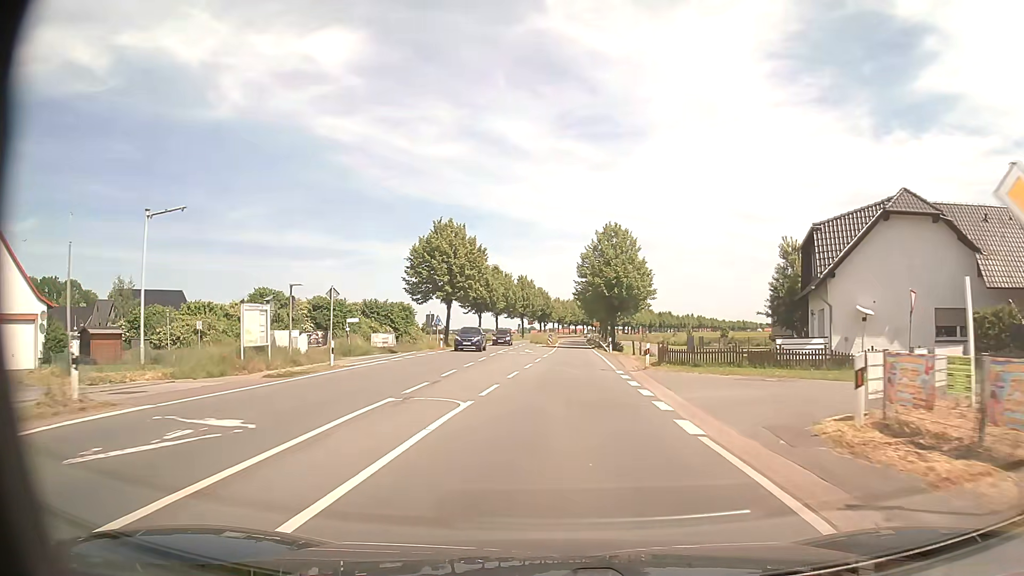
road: primary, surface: asphalt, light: Day
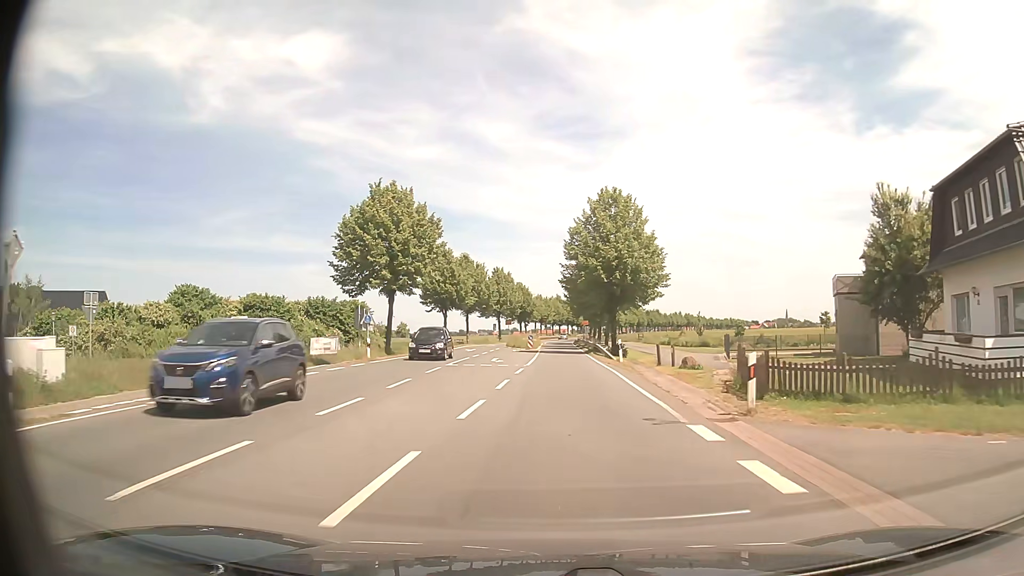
(+0.3, +15.9) m; +2°
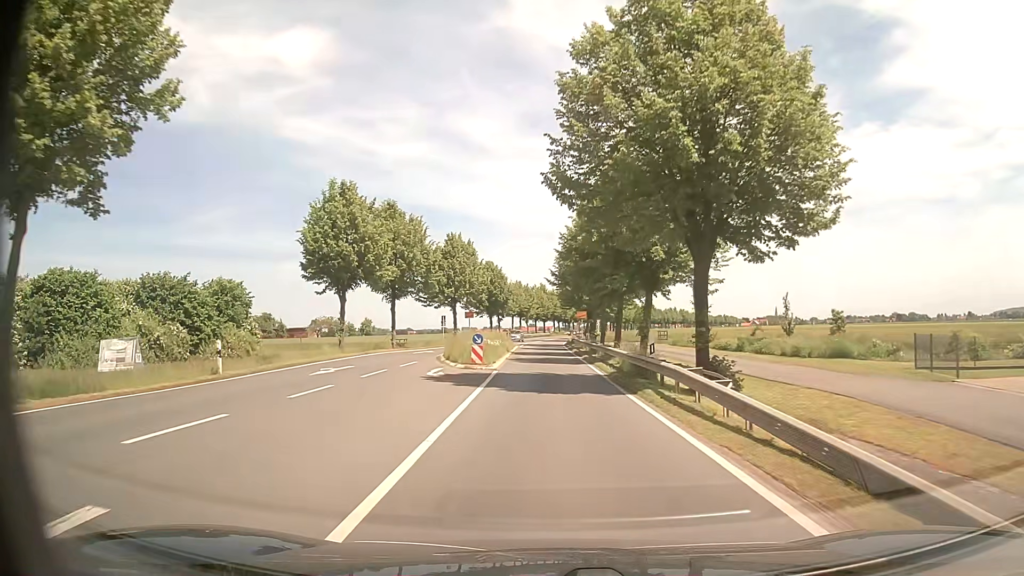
(+0.4, +32.1) m; +1°
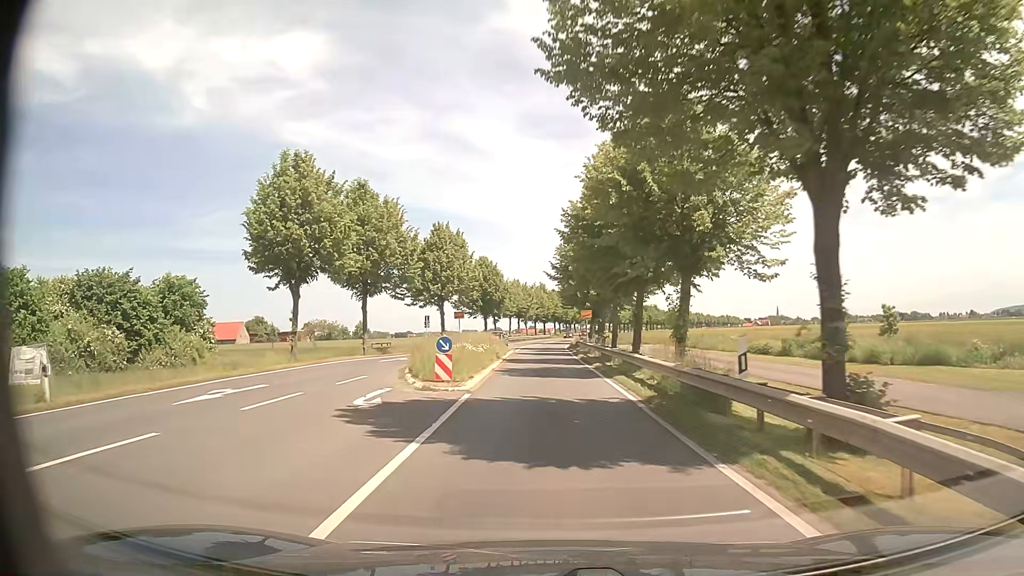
(0.0, +8.0) m; 0°
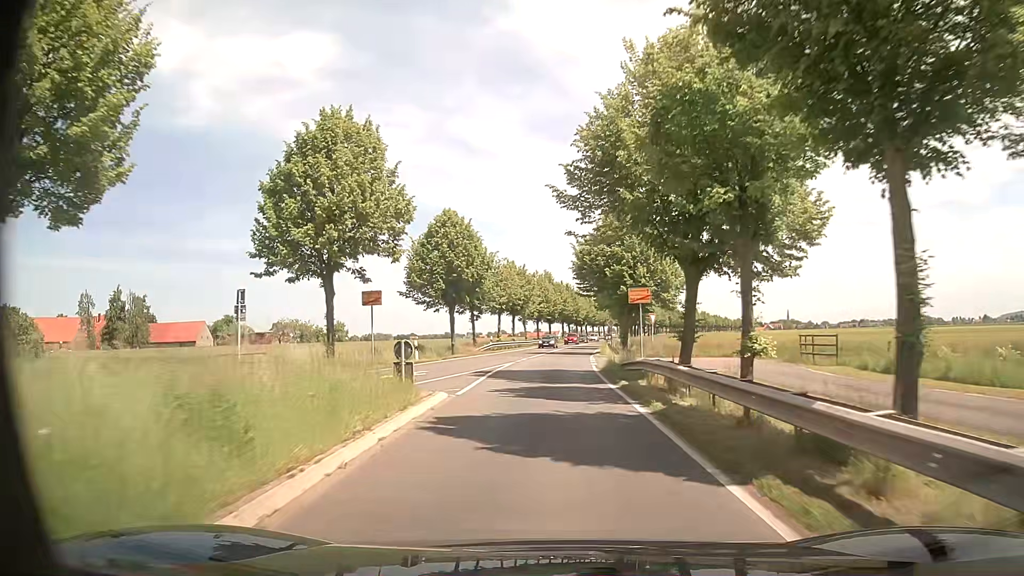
(-0.1, +32.0) m; -1°
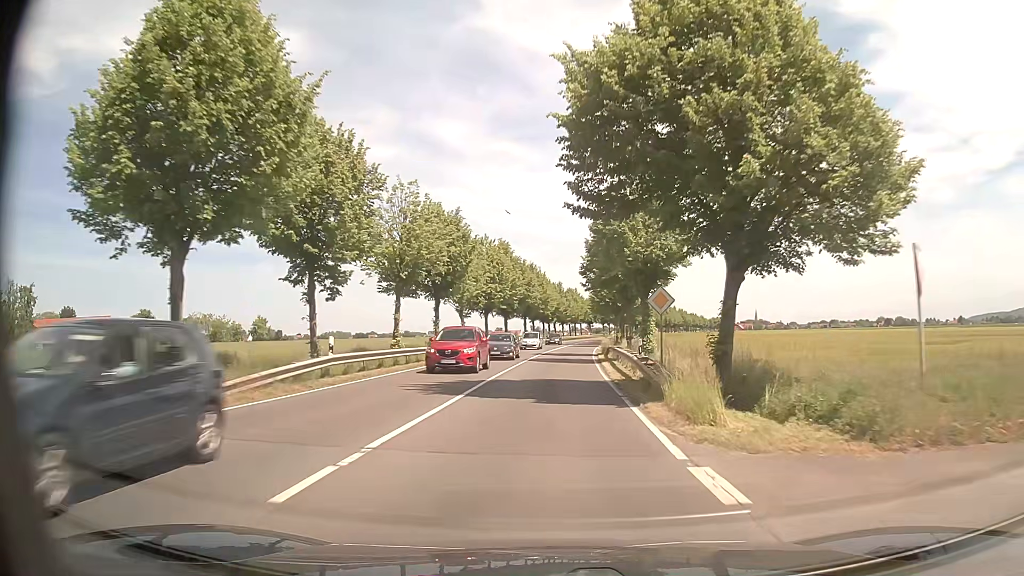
(+0.9, +34.7) m; +4°
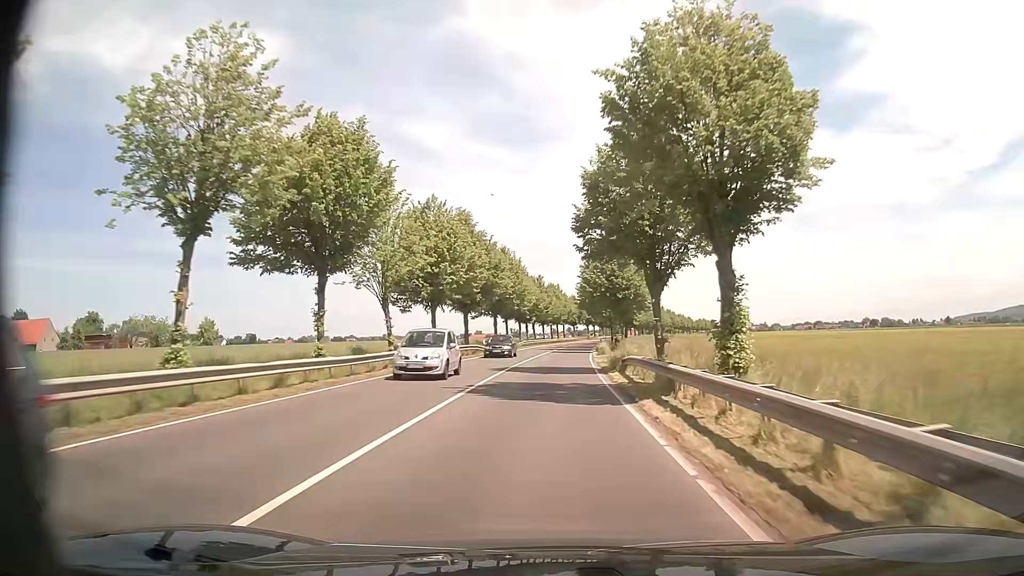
(+0.4, +19.4) m; +2°
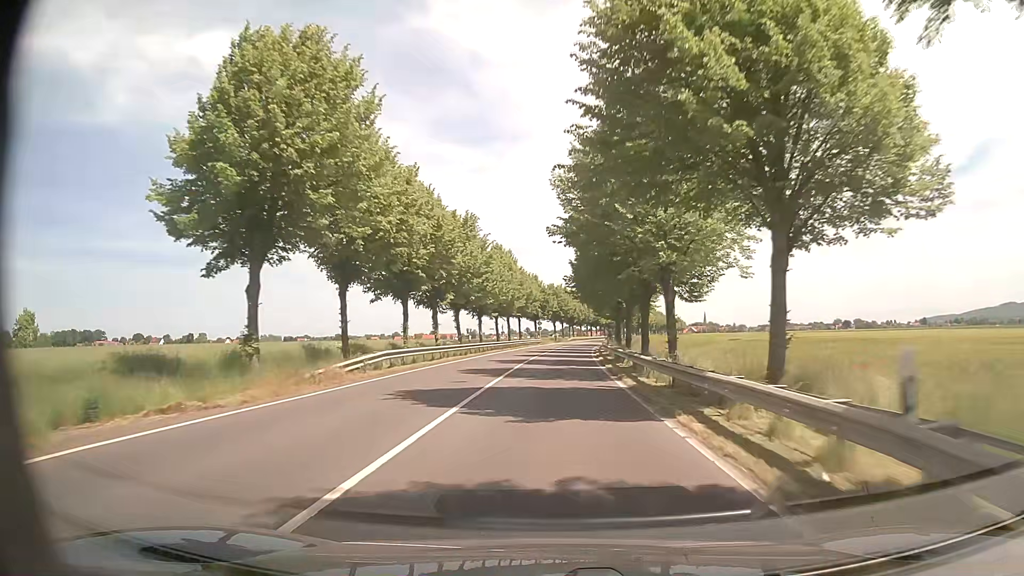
(+0.9, +54.0) m; +3°
(0, +10) (0, +20) (+1, +30) (+1, +40) (+1, +50) (+2, +60) (+3, +70) (+4, +80) (+5, +90) (+6, +100) m
